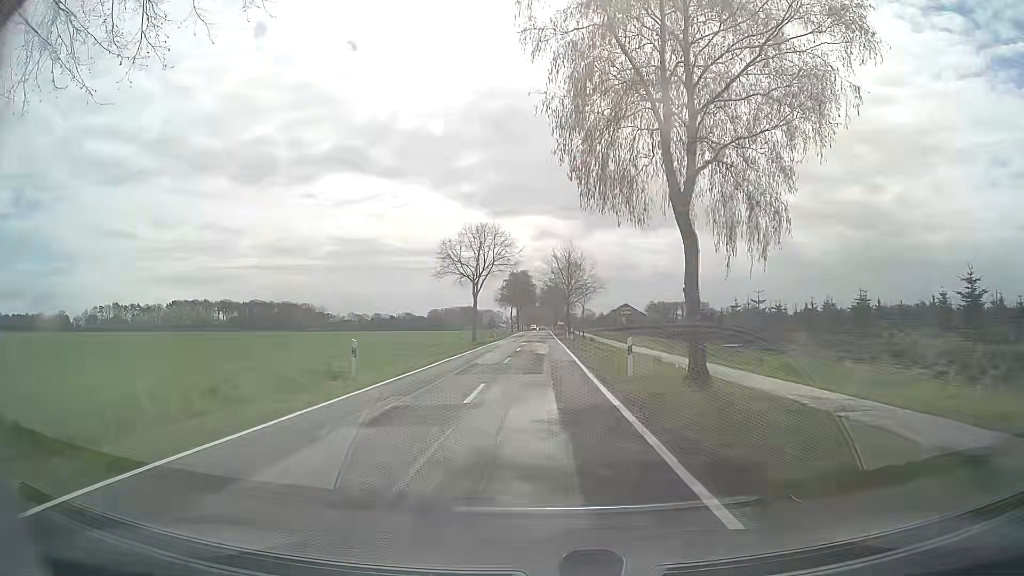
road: secondary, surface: asphalt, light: Day
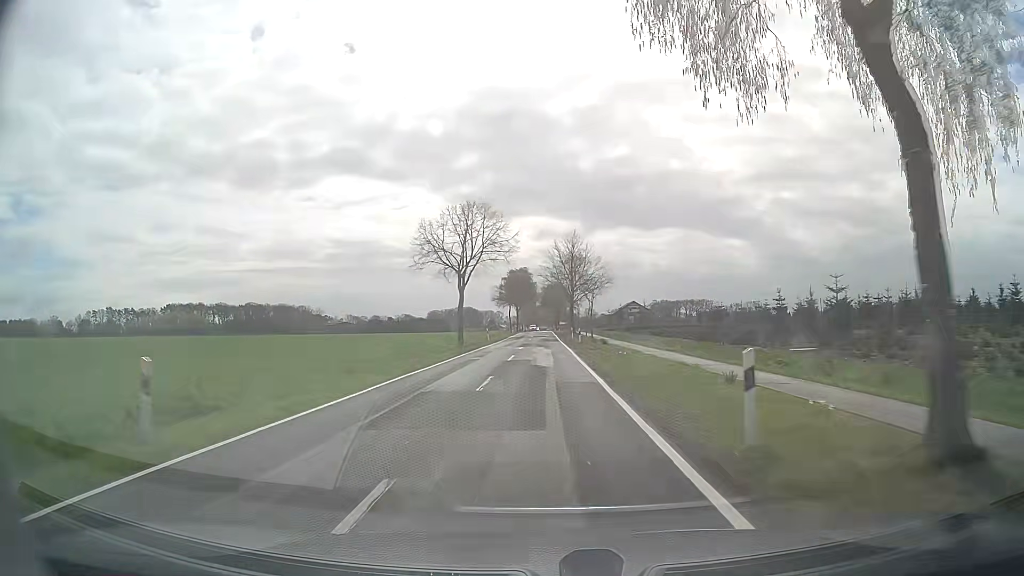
(0.0, +10.3) m; 0°
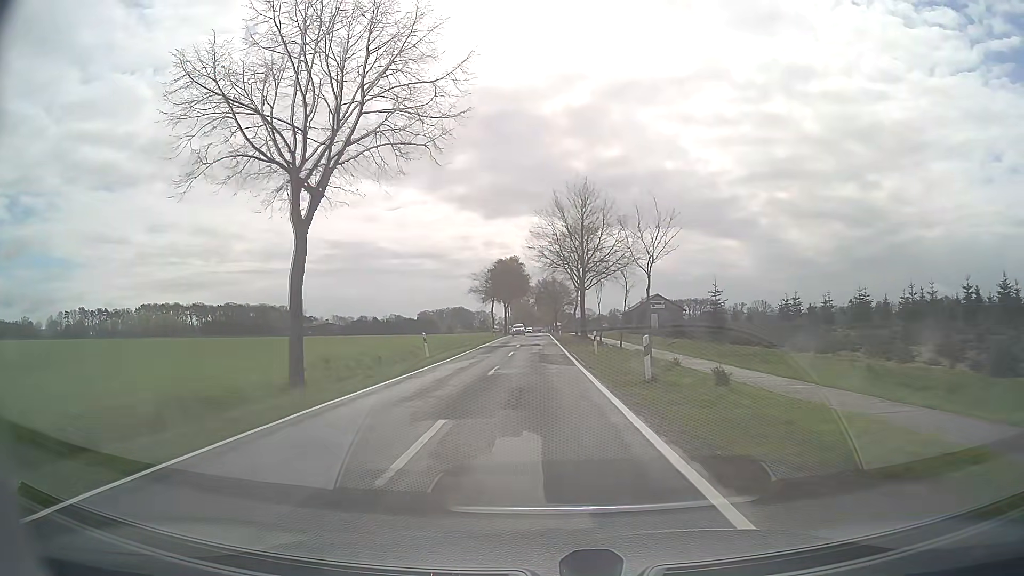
(+0.1, +31.4) m; +1°
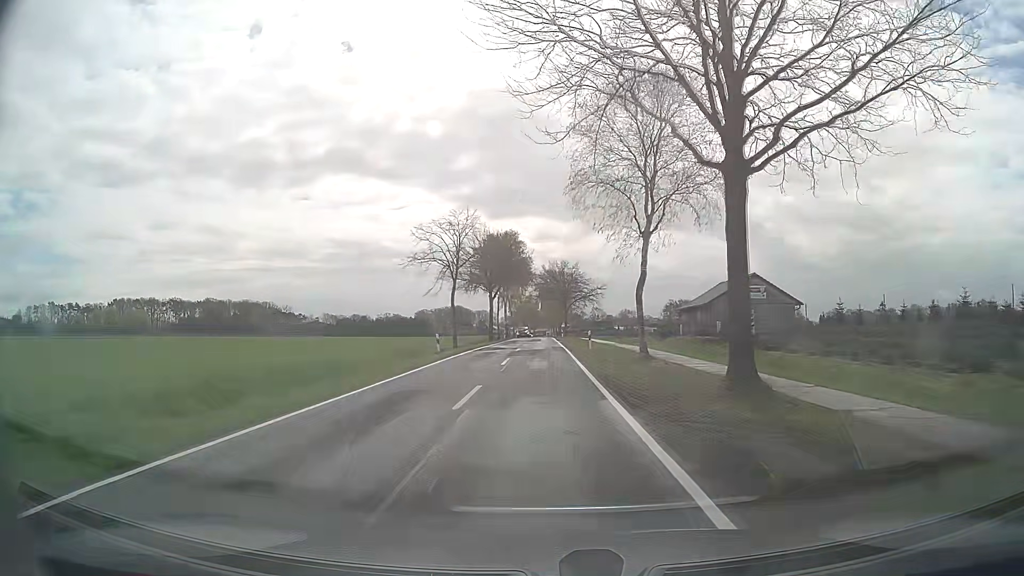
(-0.1, +43.3) m; -1°
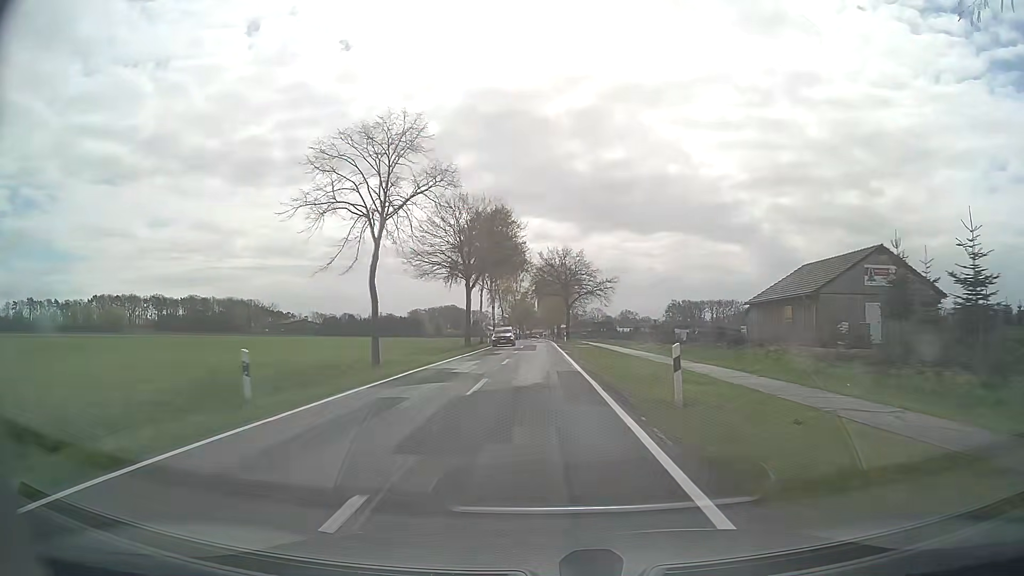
(+0.1, +22.0) m; 0°
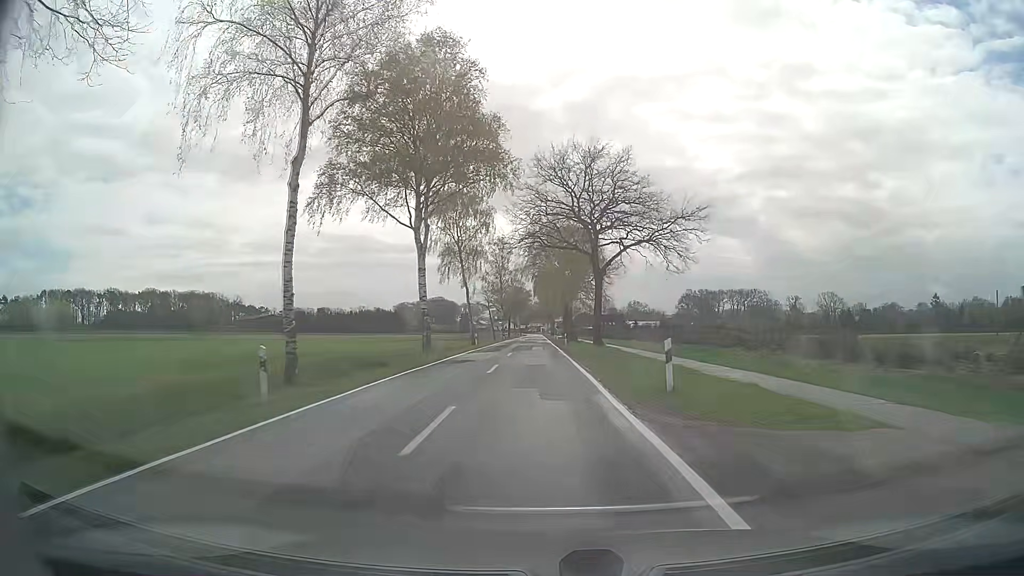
(-0.2, +54.7) m; 0°
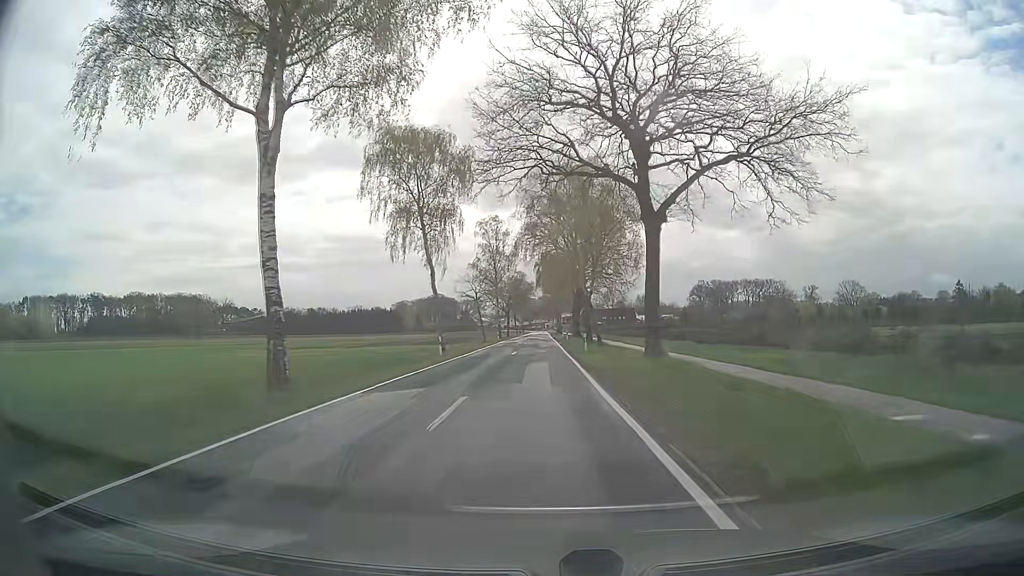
(0.0, +22.0) m; 0°
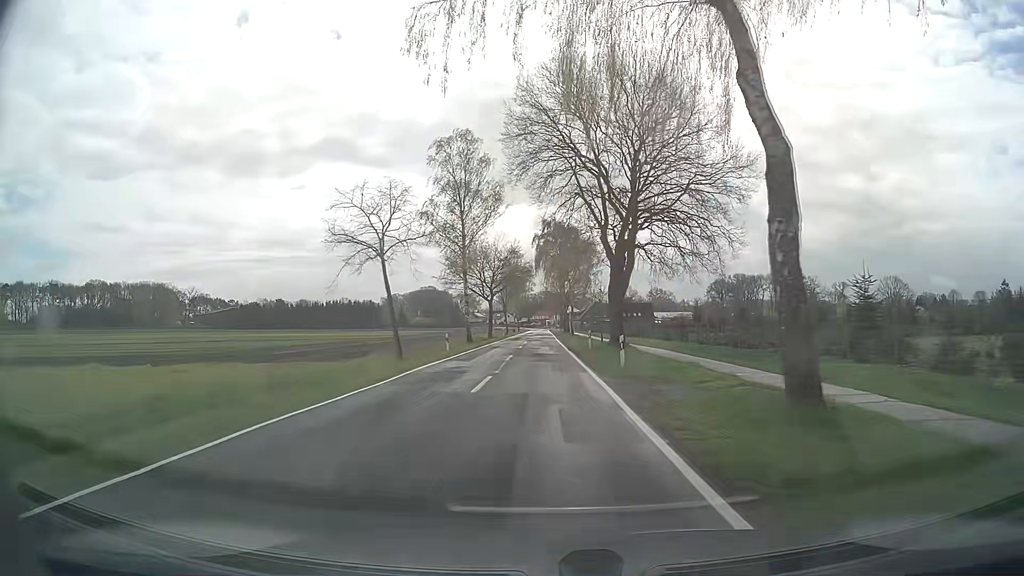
(-0.1, +43.6) m; 0°
(0, +10) (0, +20) (0, +30) (0, +40) (0, +50) (0, +60) (0, +70) (0, +80) (0, +90) (0, +100) m
